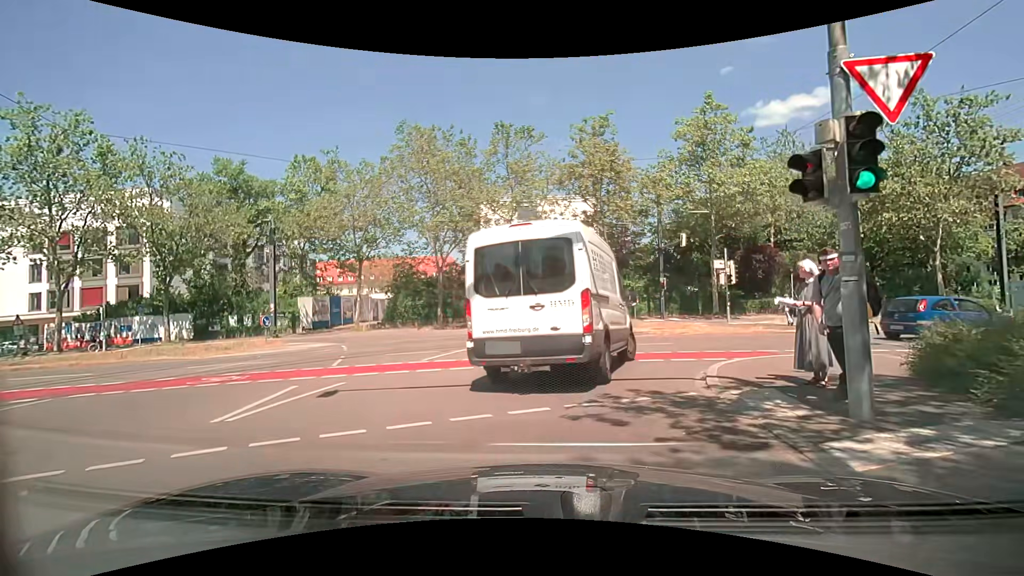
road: tertiary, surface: asphalt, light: Day
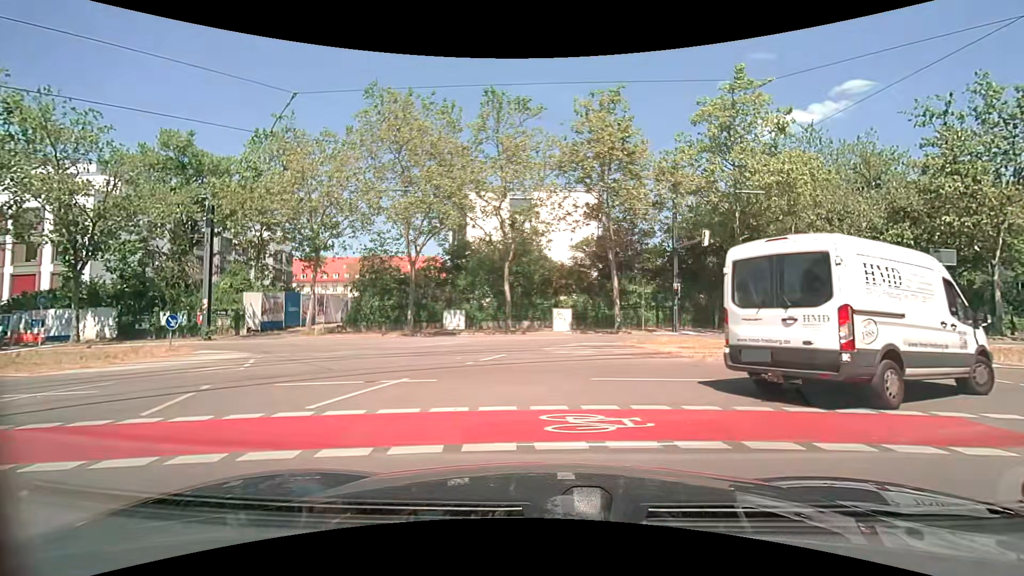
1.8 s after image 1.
(0.0, +6.2) m; 0°
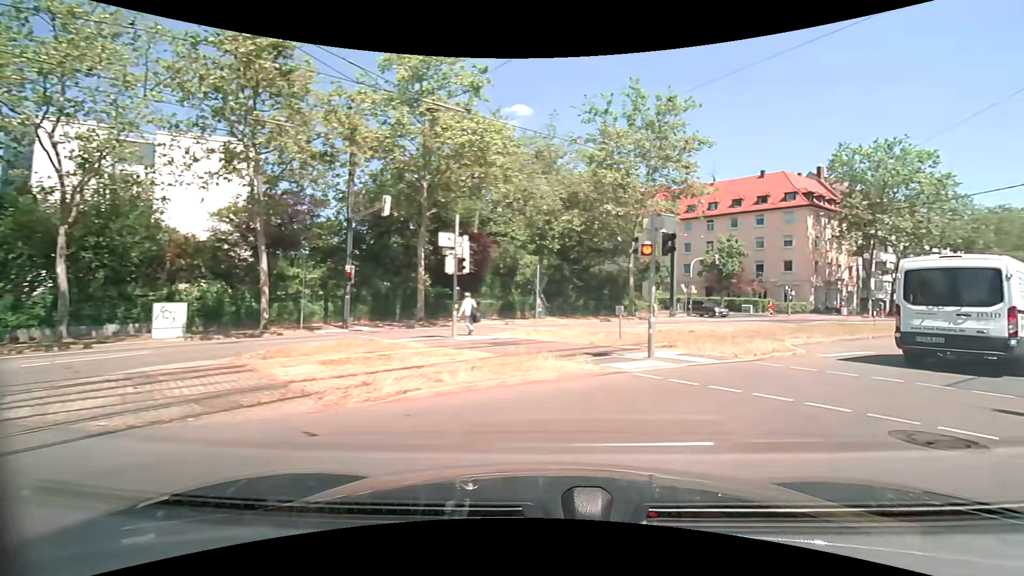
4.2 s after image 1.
(+2.2, +7.7) m; +38°
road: secondary
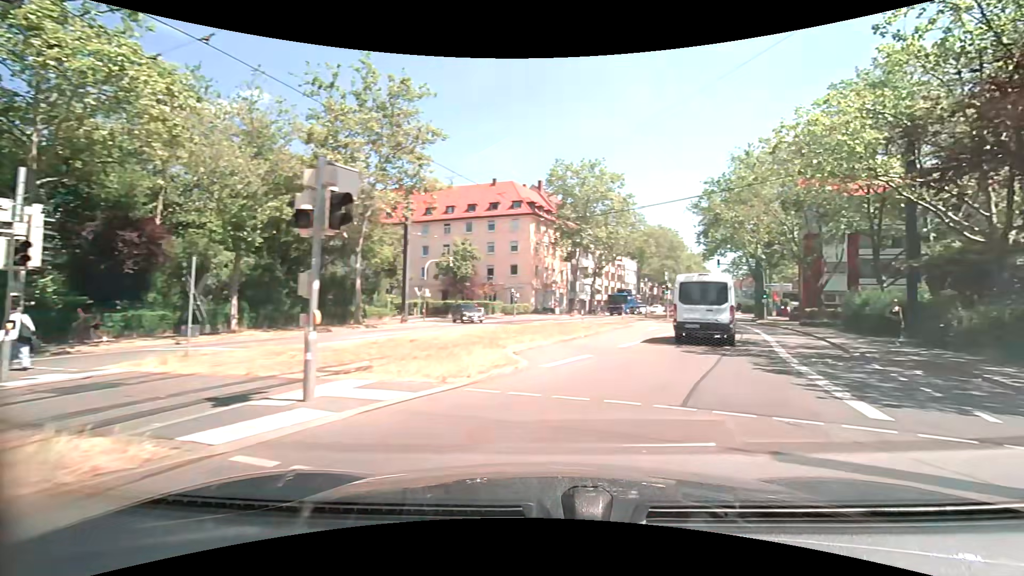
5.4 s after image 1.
(+1.1, +4.5) m; +28°
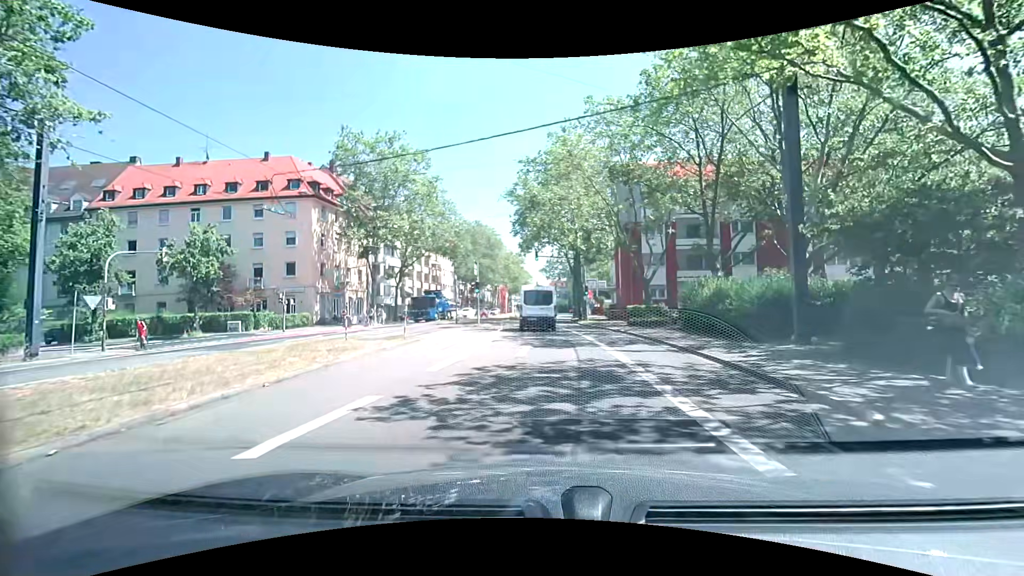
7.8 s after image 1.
(+2.8, +11.7) m; +18°
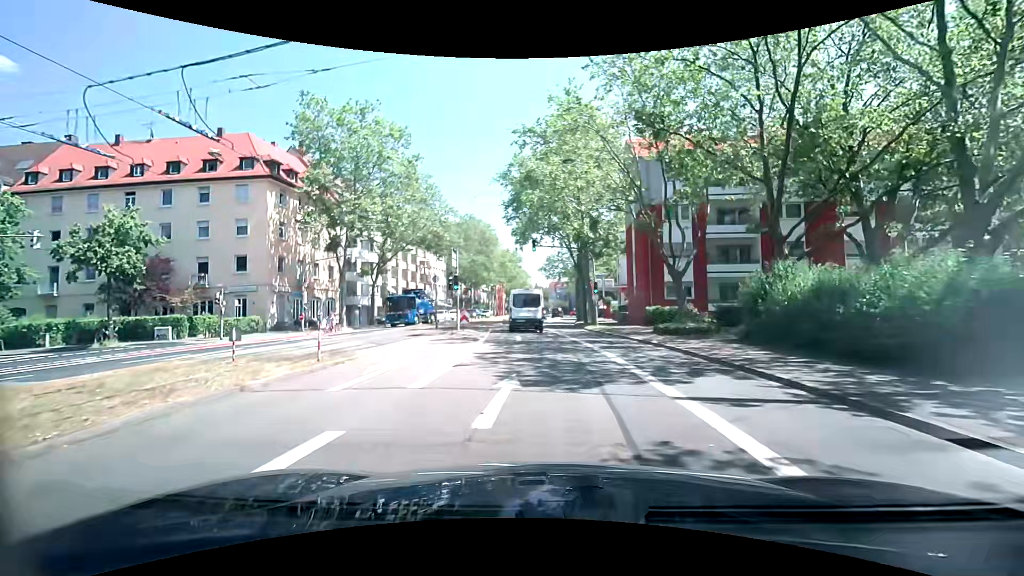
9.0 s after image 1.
(0.0, +8.3) m; 0°
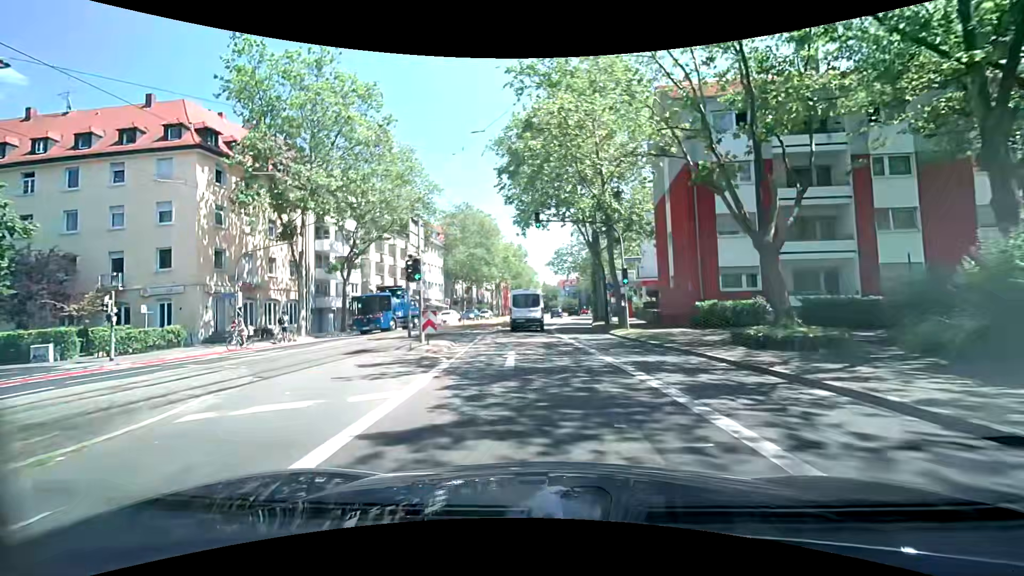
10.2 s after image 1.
(0.0, +9.7) m; -1°
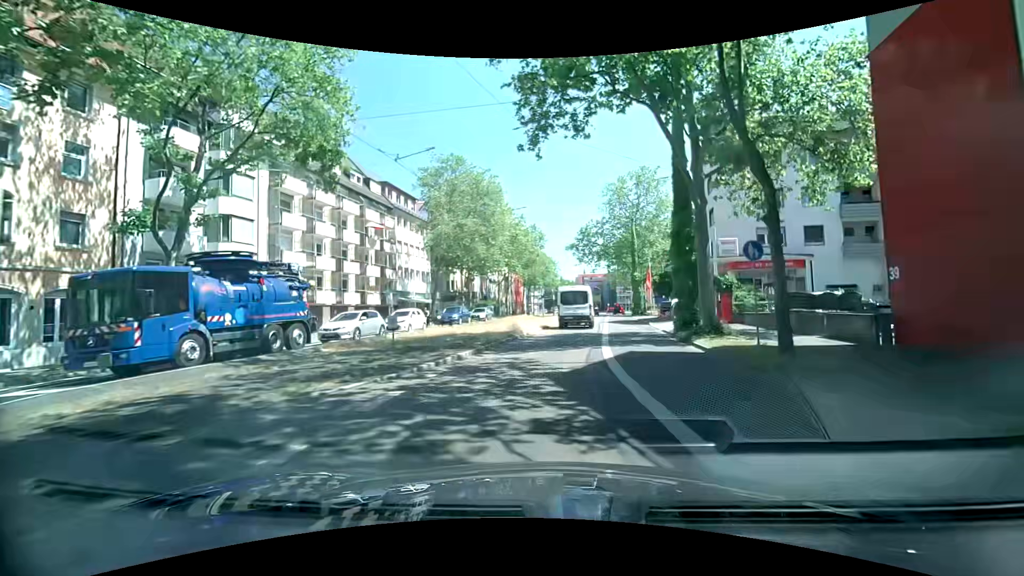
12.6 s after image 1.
(-0.6, +22.7) m; -2°
(0, +10) (+1, +20) (+2, +30) (+3, +40) (+4, +50) (+5, +60) (+7, +70) (+9, +79) (+10, +89) (+12, +99) m
